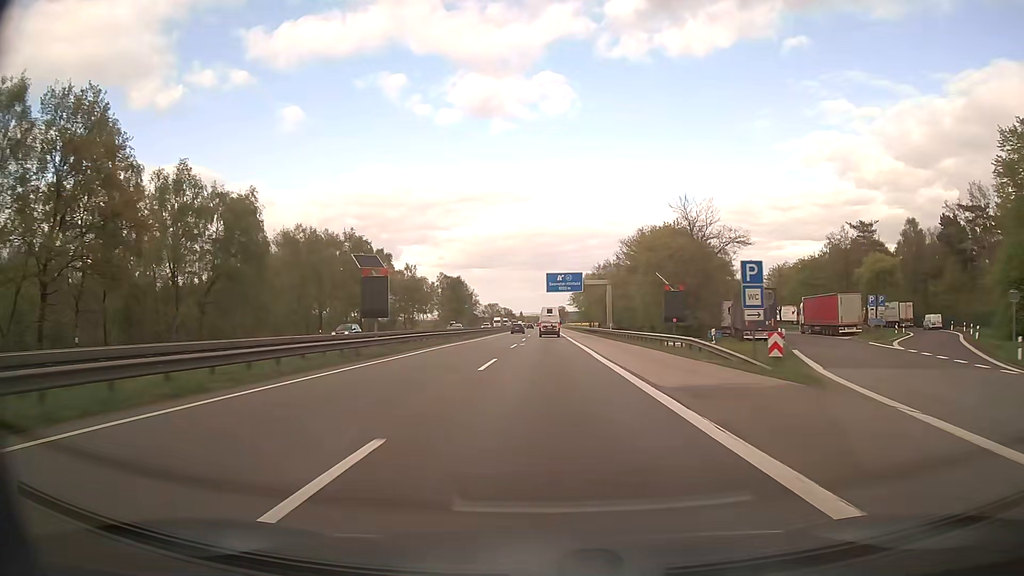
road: motorway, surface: asphalt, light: Day
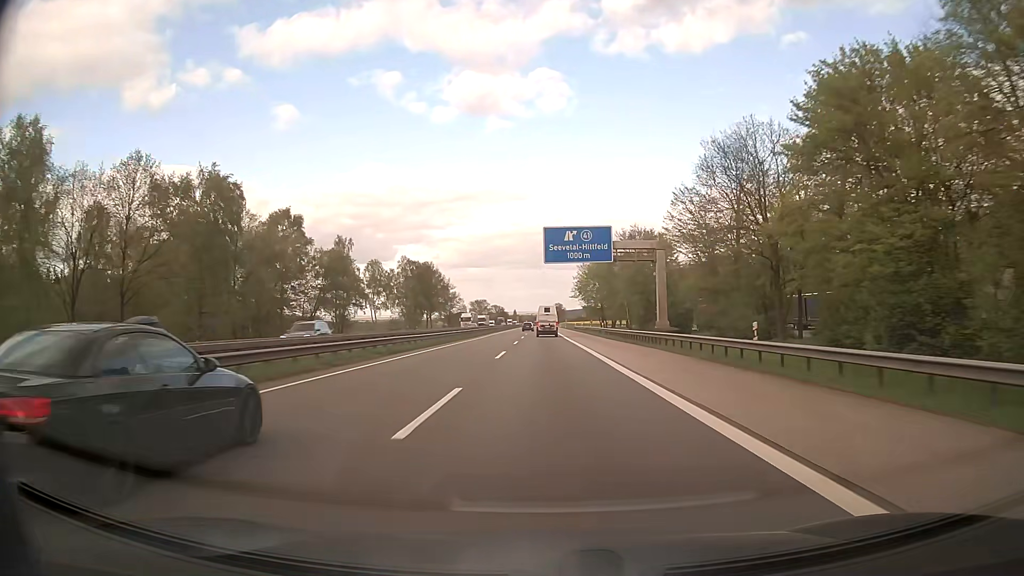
(+0.2, +46.6) m; 0°
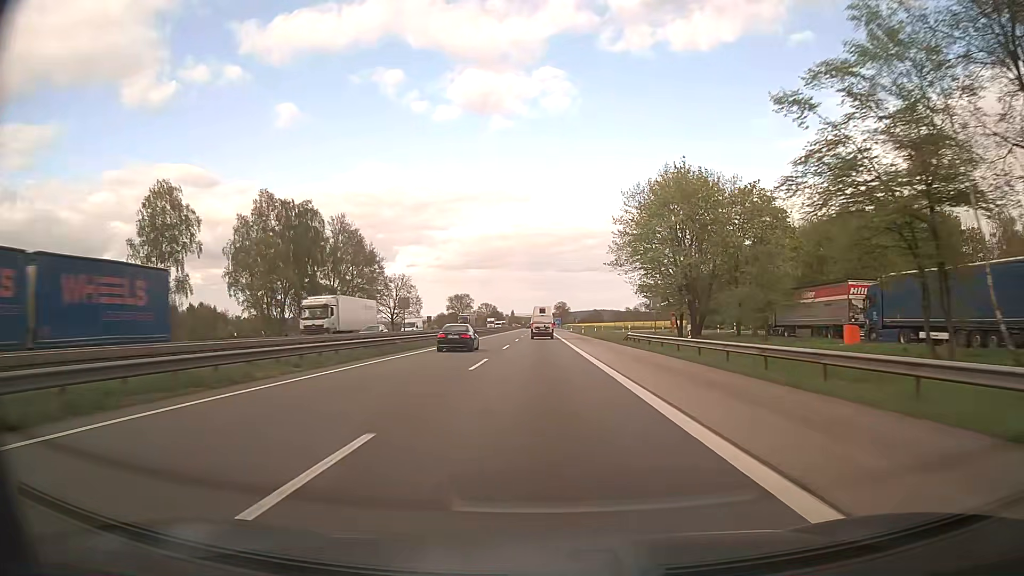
(+0.3, +76.6) m; 0°
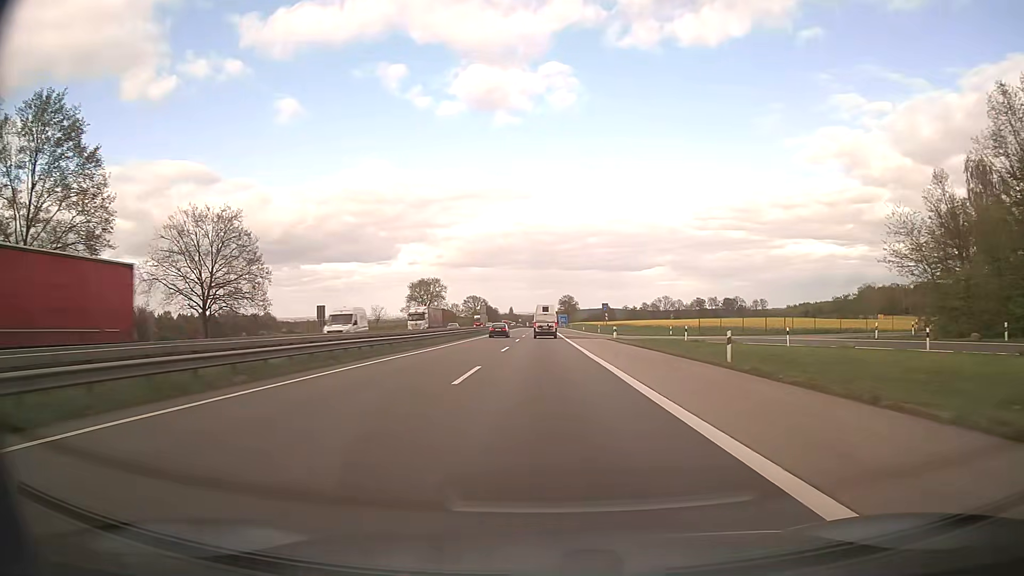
(0.0, +75.6) m; 0°
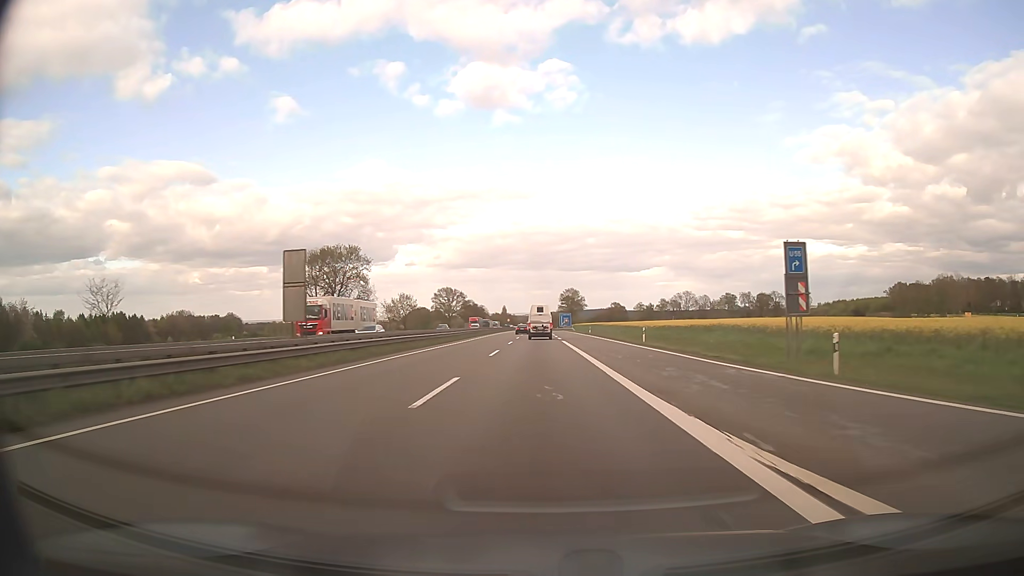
(+0.1, +74.9) m; 0°
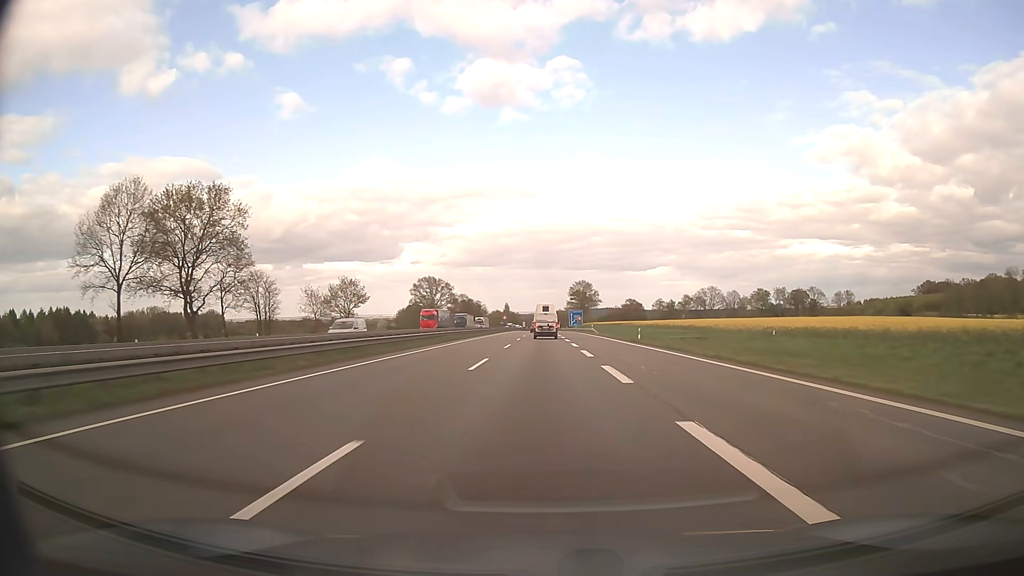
(-0.1, +44.7) m; 0°
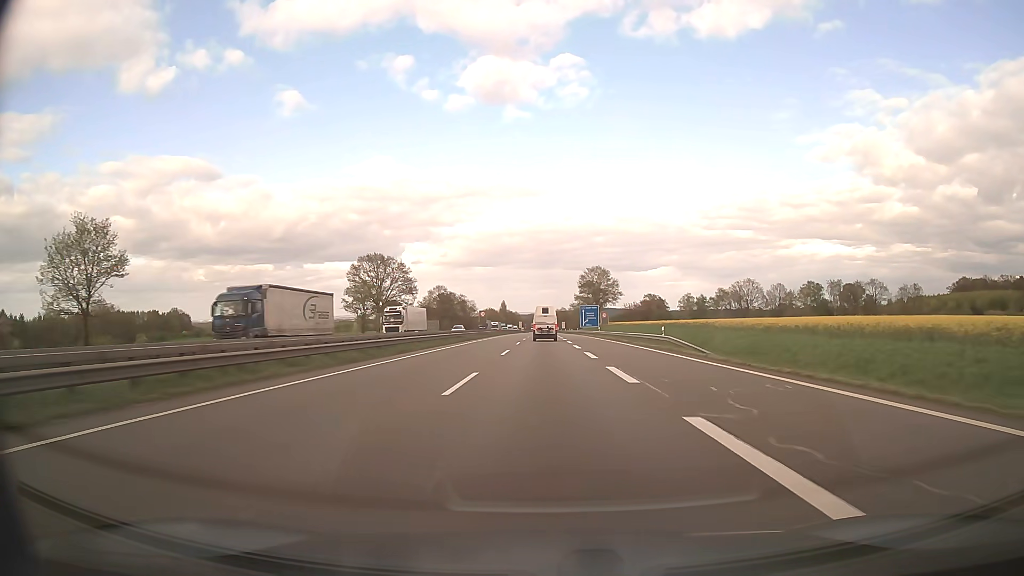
(-0.1, +59.4) m; 0°
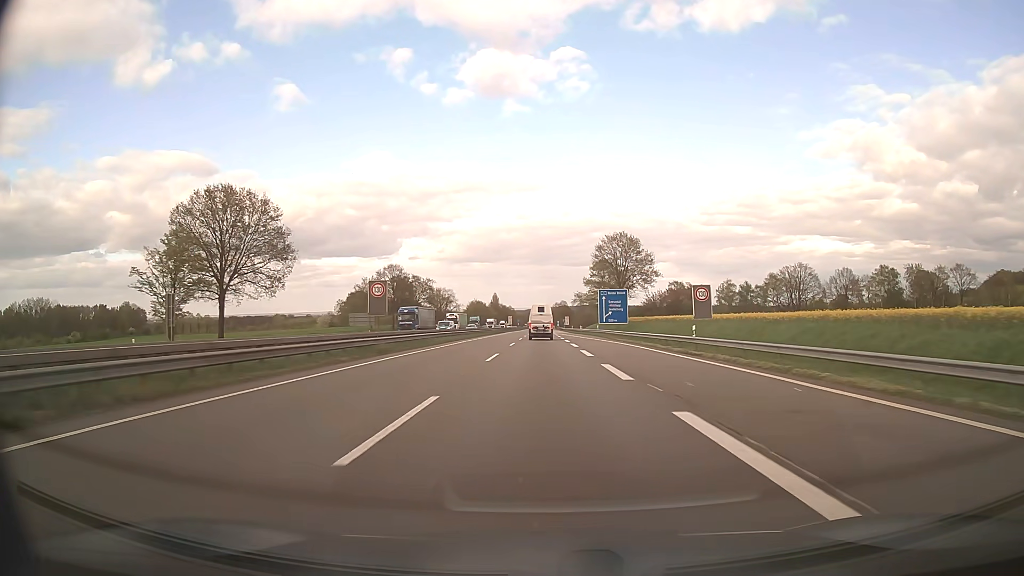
(+0.1, +59.7) m; 0°
(0, +10) (0, +20) (0, +30) (0, +40) (0, +50) (0, +60) (0, +70) (0, +80) (0, +90) (0, +100) m
